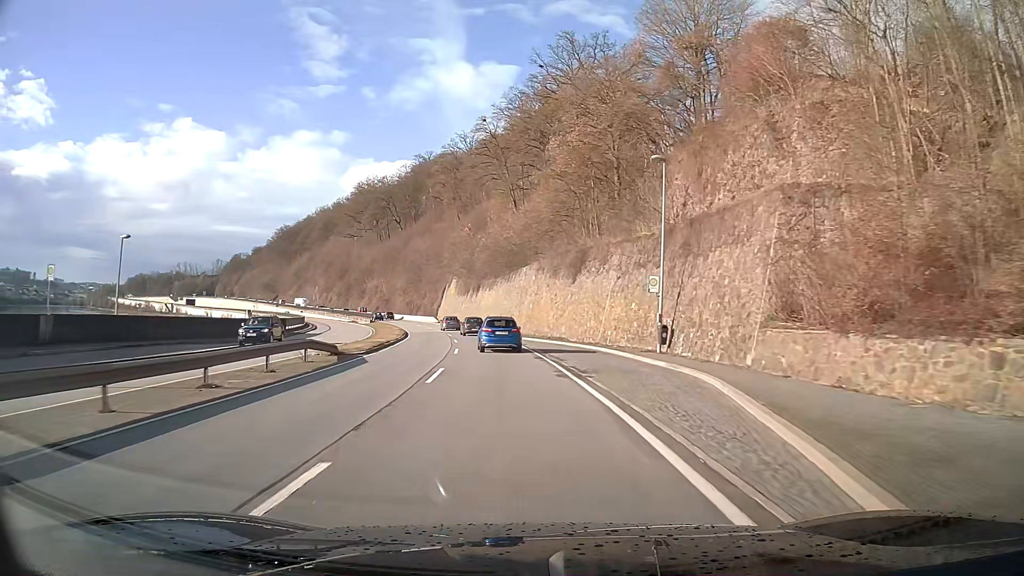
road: primary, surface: asphalt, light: Day
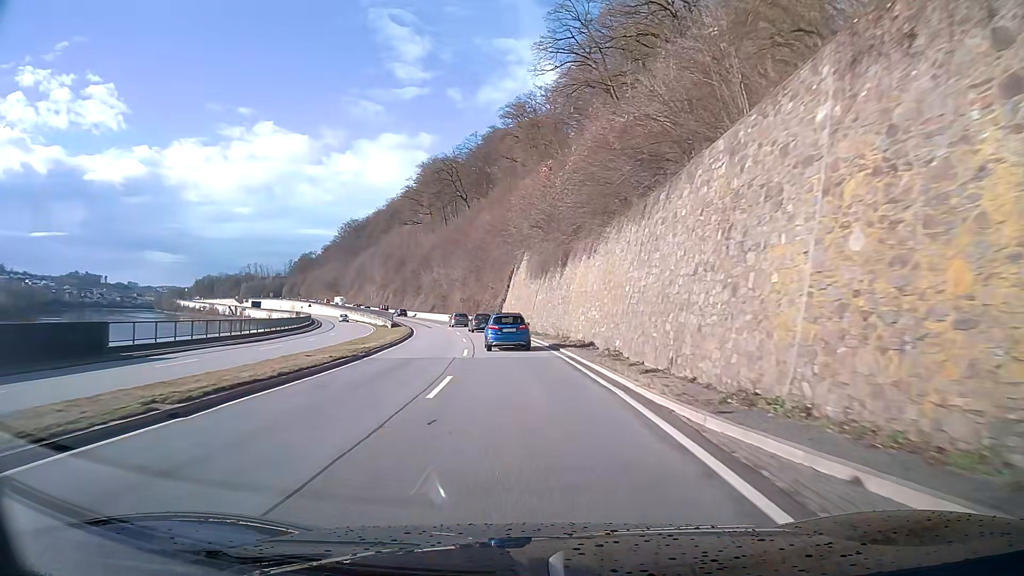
(-2.8, +40.3) m; -7°
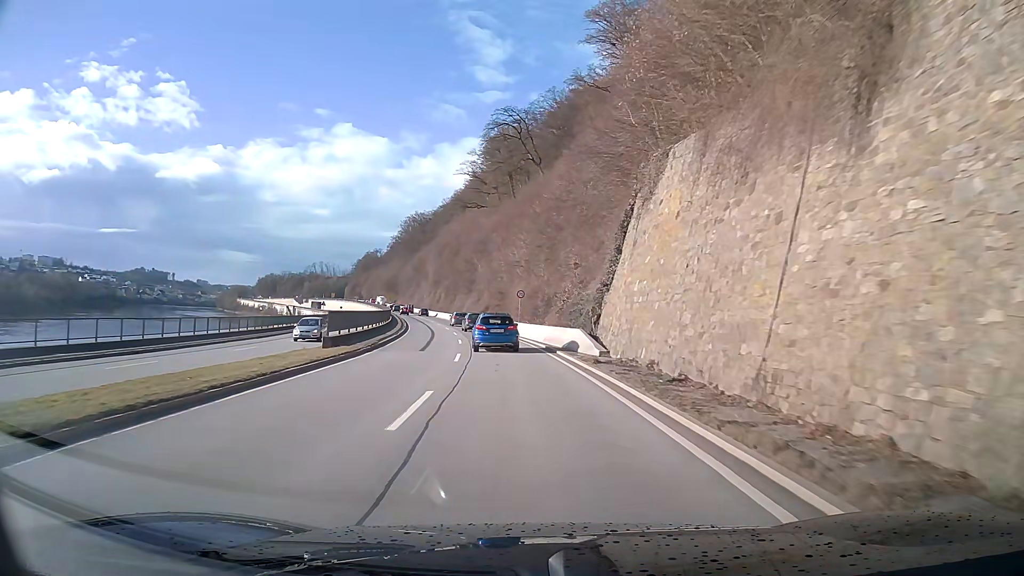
(-2.4, +39.5) m; -7°
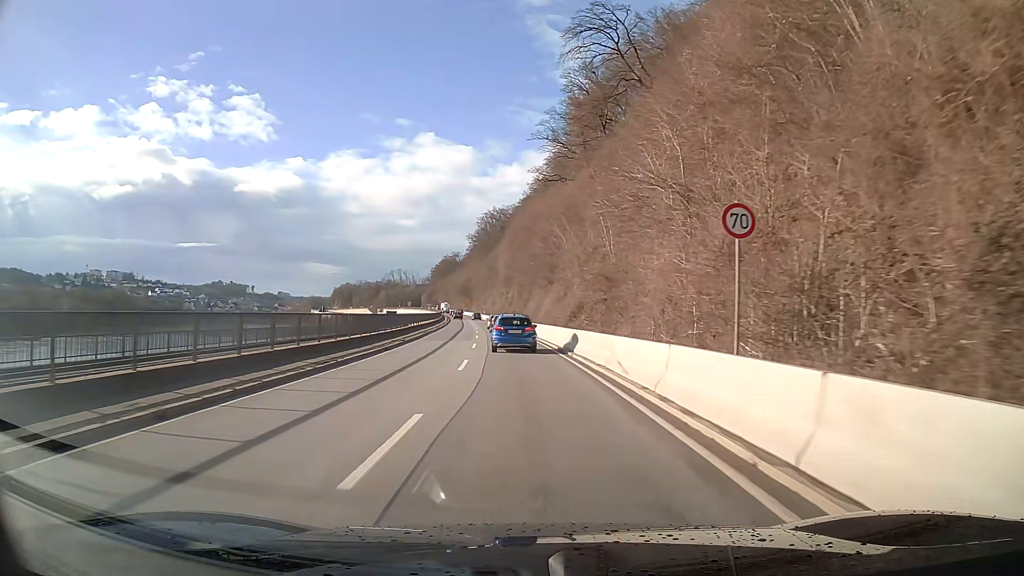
(-2.5, +39.0) m; -7°
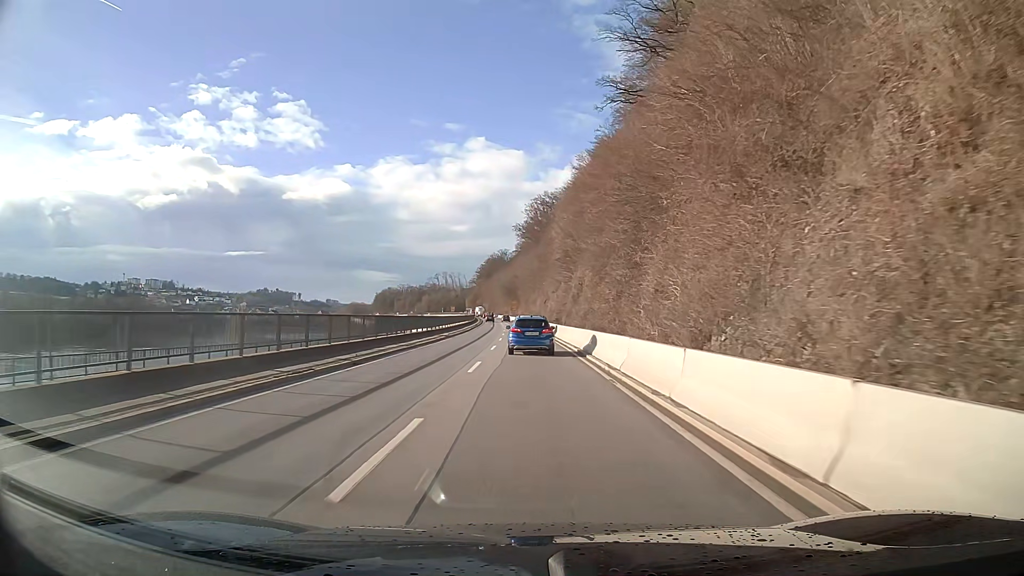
(-2.2, +48.7) m; -4°
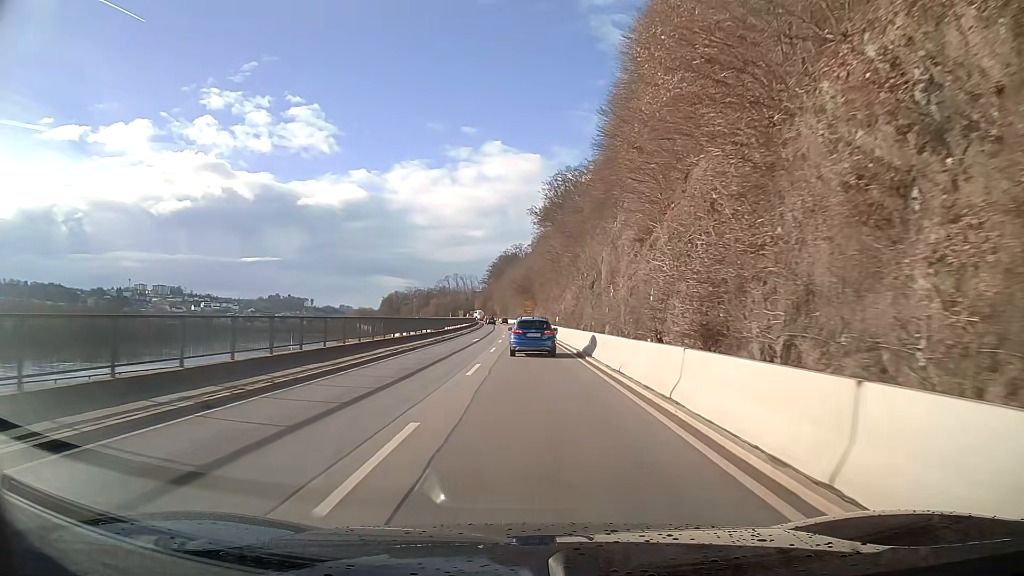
(-0.8, +48.5) m; -2°
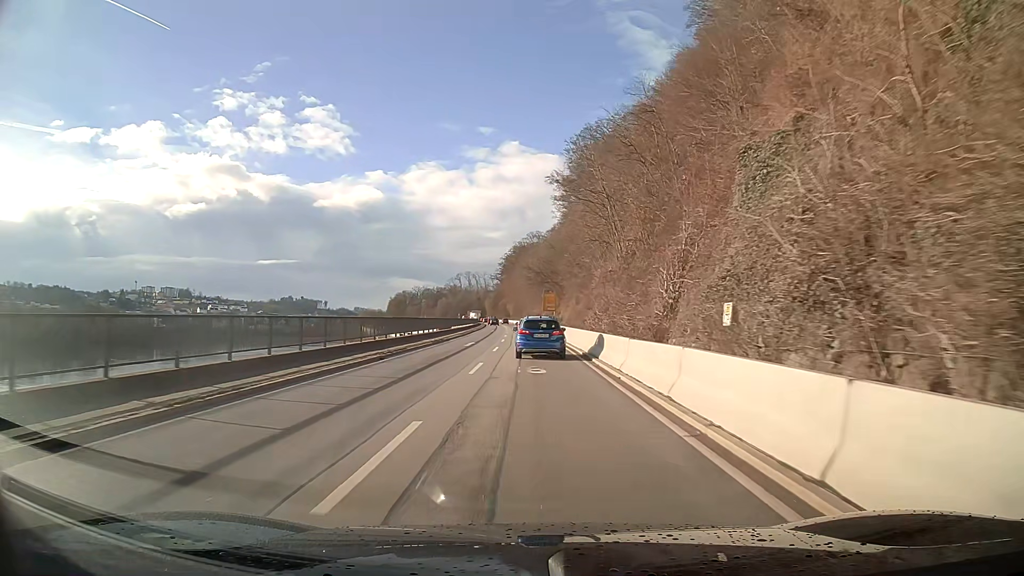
(-0.3, +48.2) m; -1°
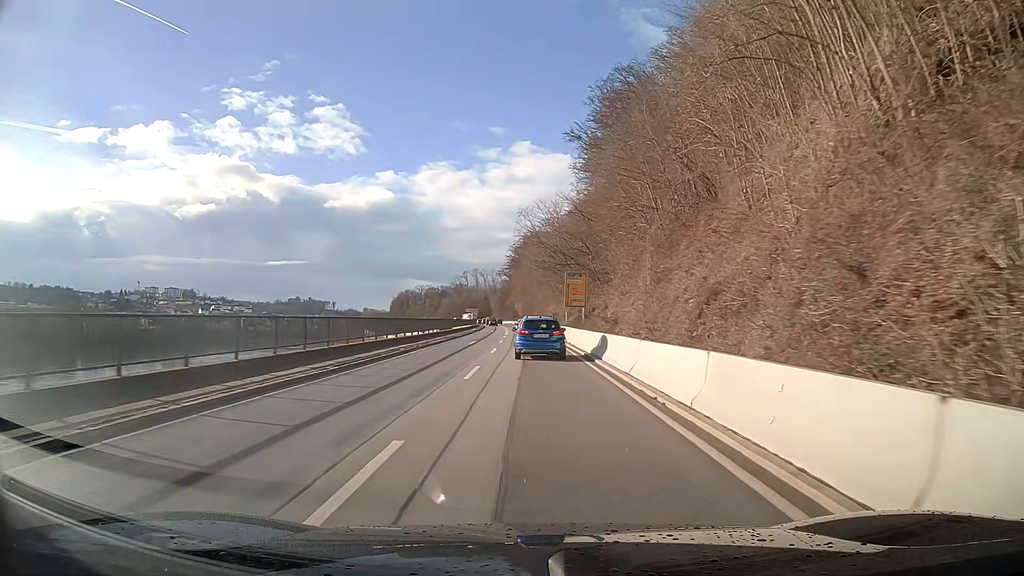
(-0.4, +37.5) m; -1°
